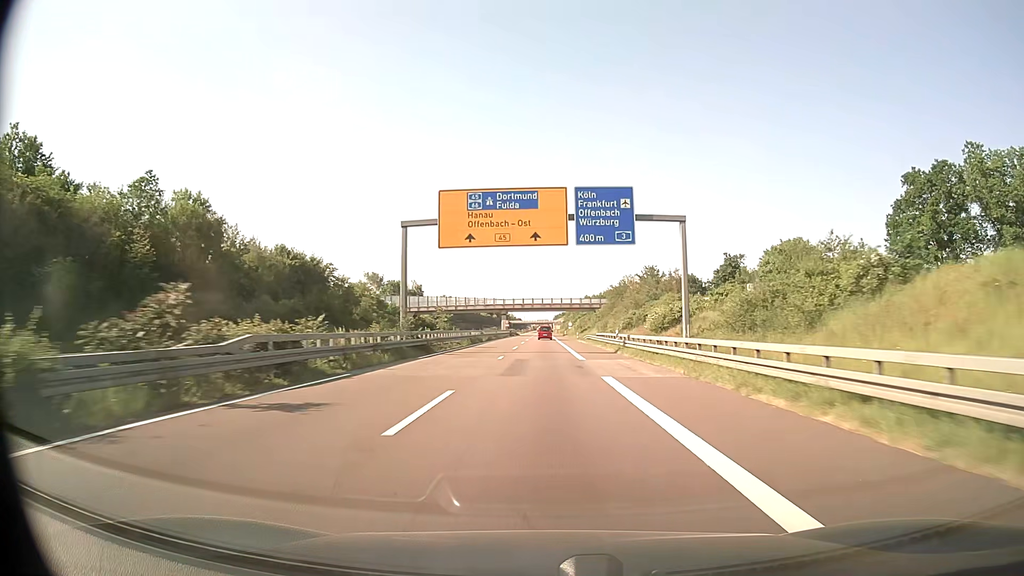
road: trunk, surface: asphalt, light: Day
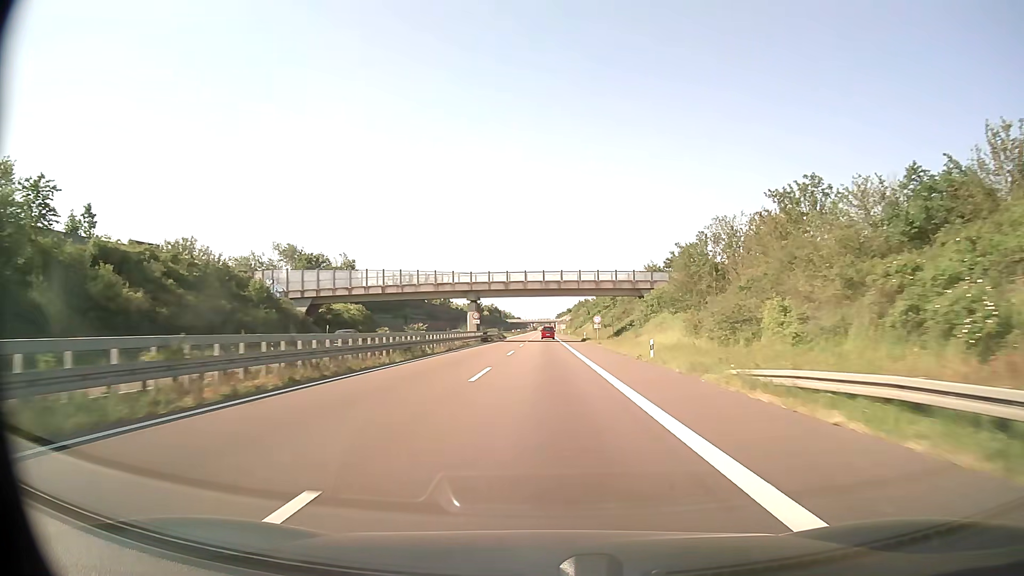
(-0.1, +63.2) m; 0°
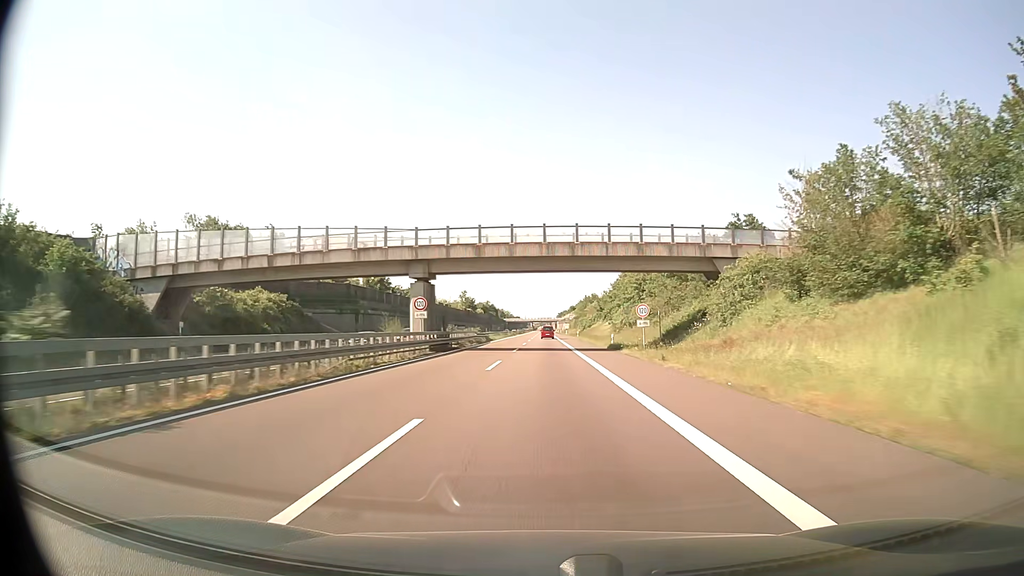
(0.0, +31.7) m; 0°
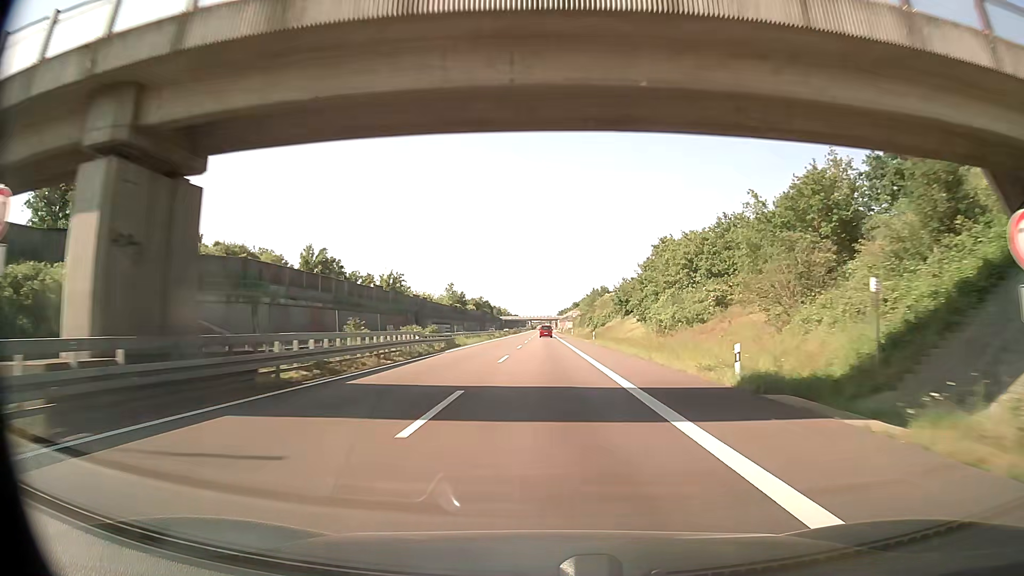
(0.0, +31.7) m; 0°
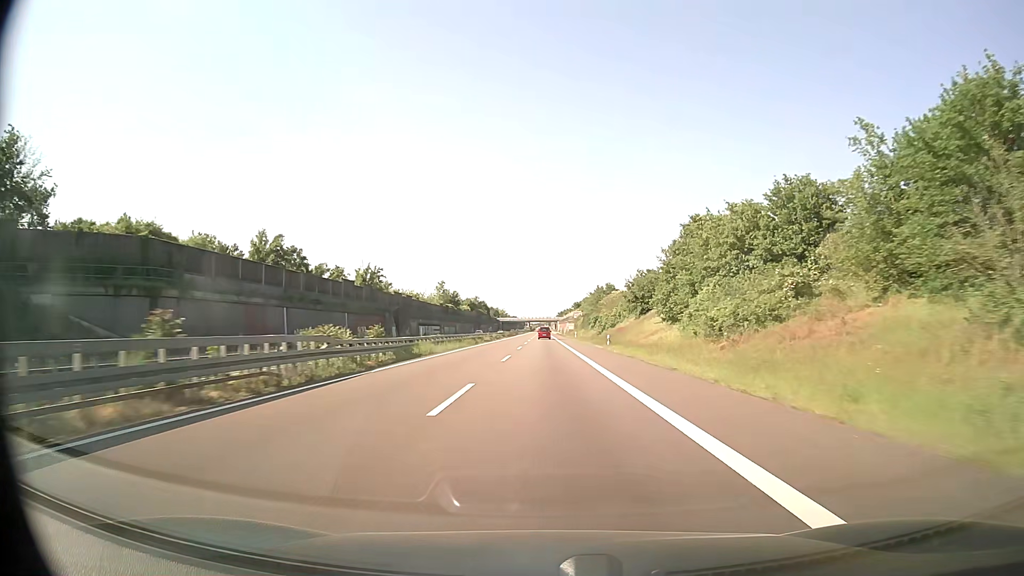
(0.0, +15.8) m; 0°
(0, +10) (0, +20) (0, +30) (0, +40) (0, +50) (0, +60) (0, +70) (0, +80) (0, +90) (0, +100) m
